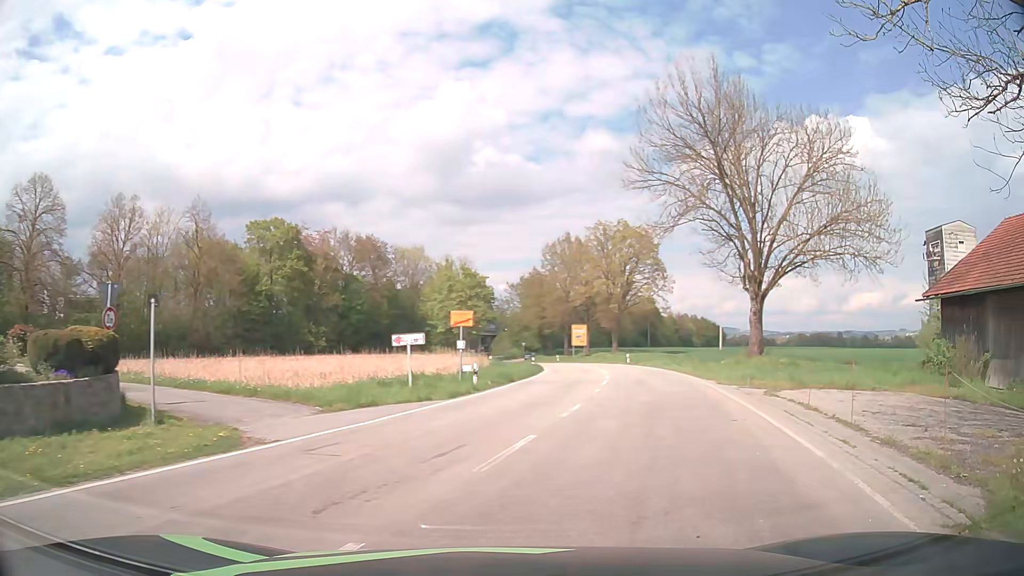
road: tertiary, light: Day
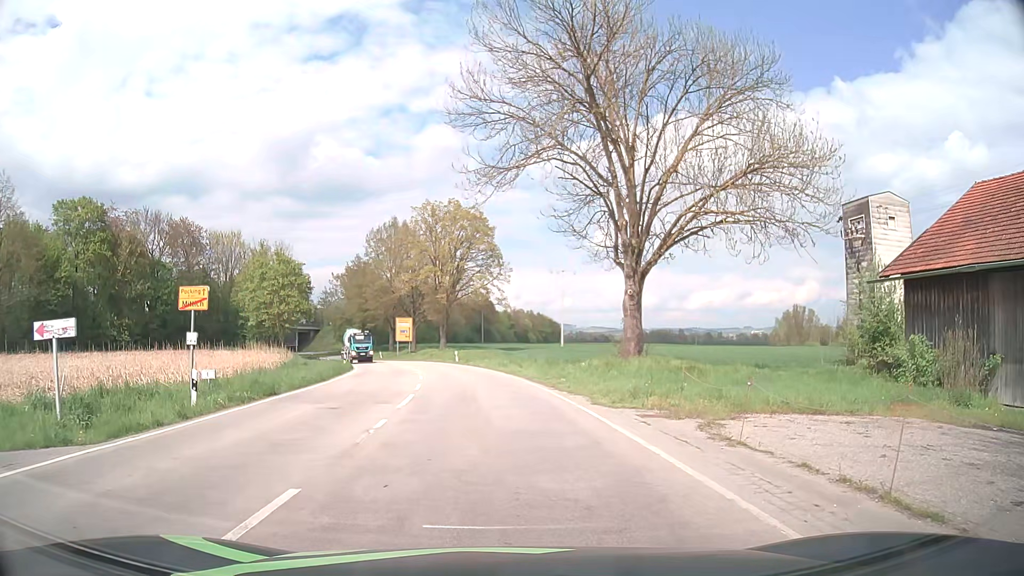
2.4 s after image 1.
(+1.9, +9.6) m; +16°
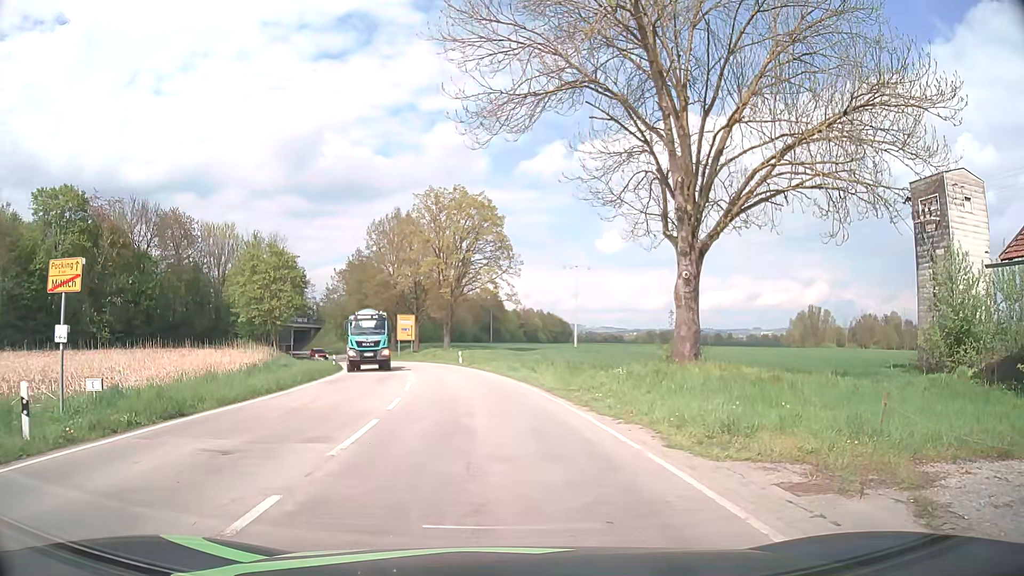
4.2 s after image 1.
(-0.1, +6.3) m; -2°
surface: asphalt
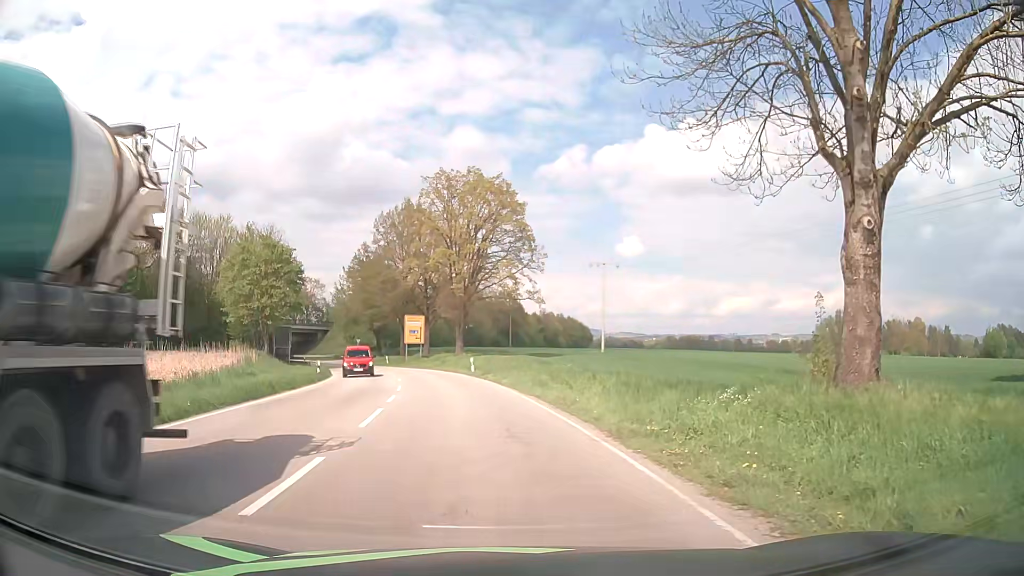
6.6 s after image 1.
(-0.1, +9.0) m; -2°
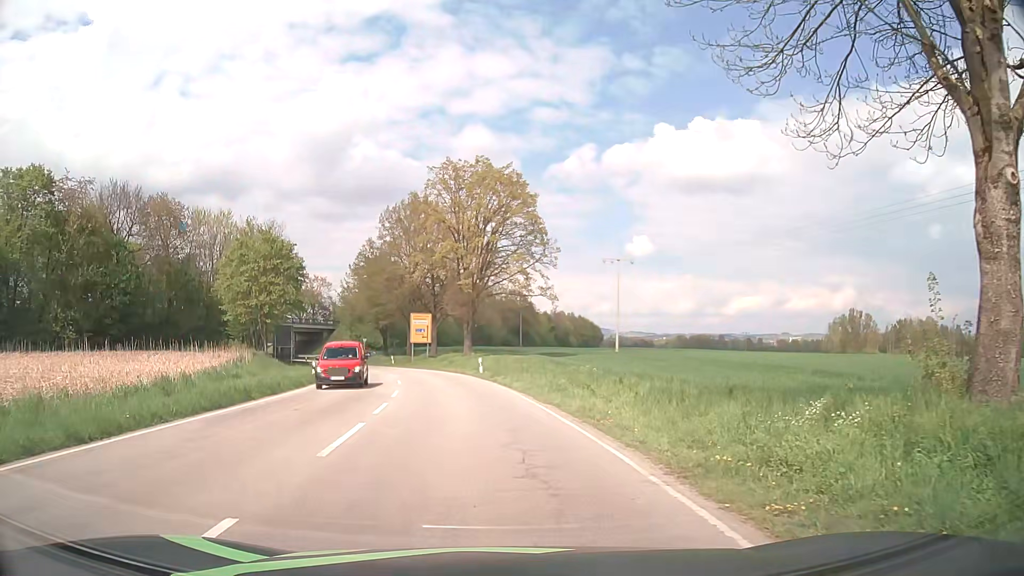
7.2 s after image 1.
(0.0, +3.3) m; 0°
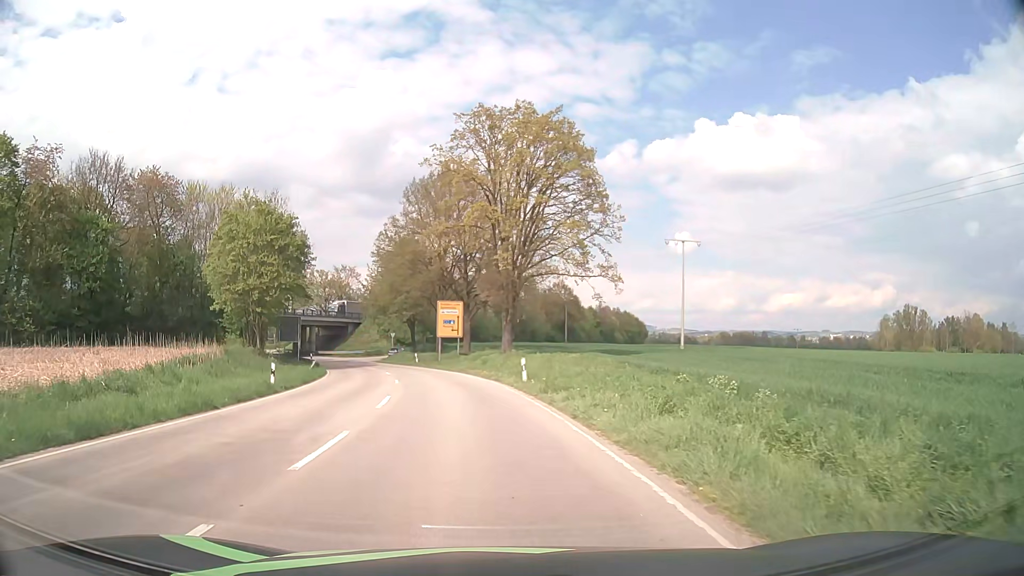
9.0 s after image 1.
(-0.5, +12.9) m; -4°
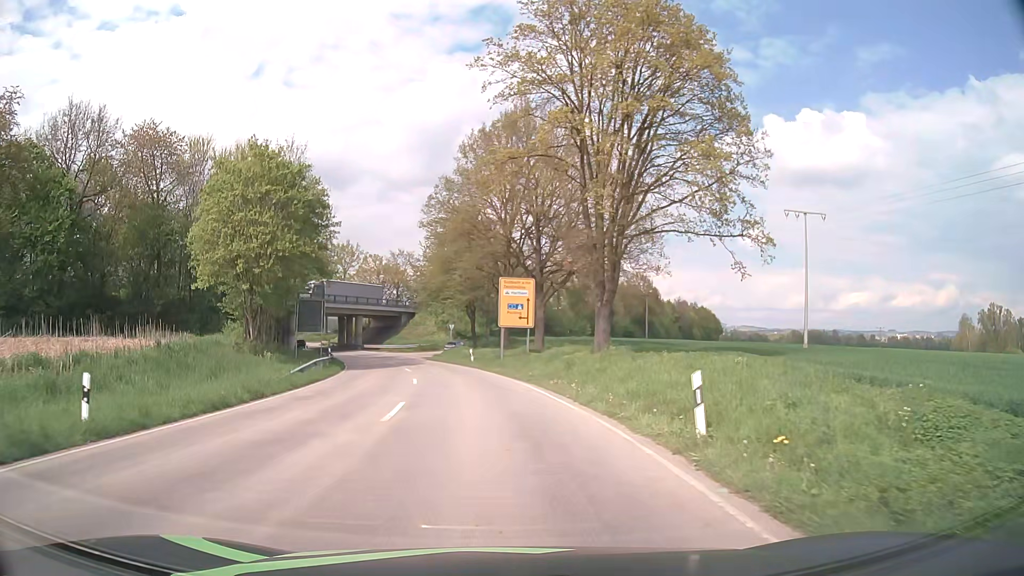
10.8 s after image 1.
(-0.8, +15.3) m; -6°
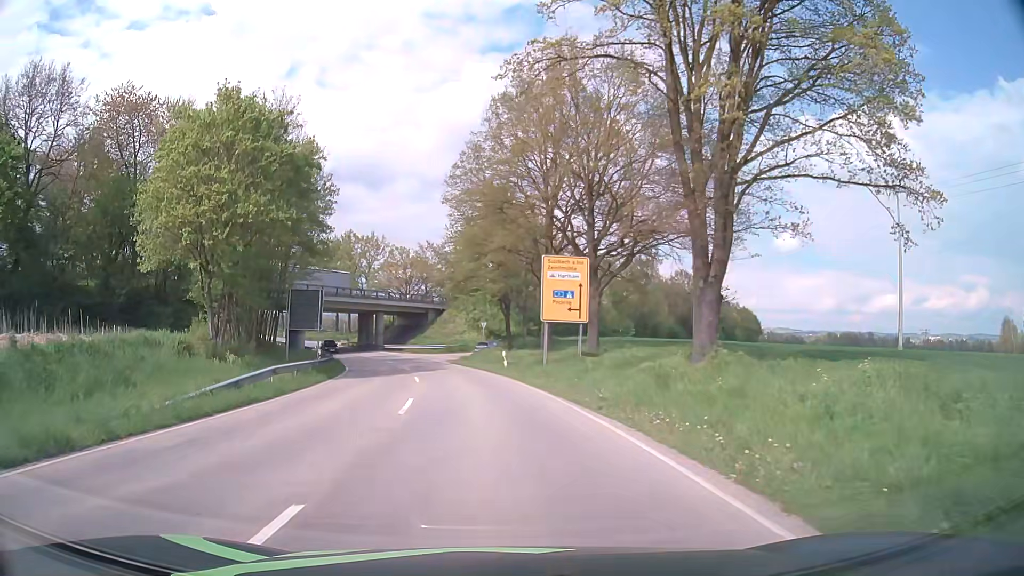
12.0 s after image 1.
(-0.3, +10.5) m; -3°
(0, +10) (-1, +20) (-2, +30) (-4, +40) (-6, +49) (-9, +59) (-13, +68) (-16, +78) (-20, +87) (-25, +96) m
